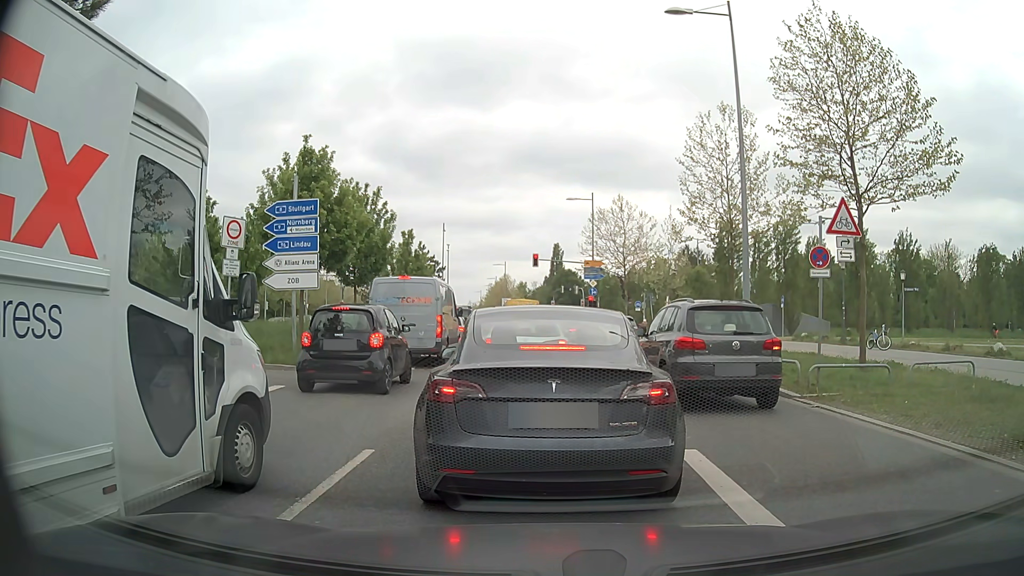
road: secondary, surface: asphalt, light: Day
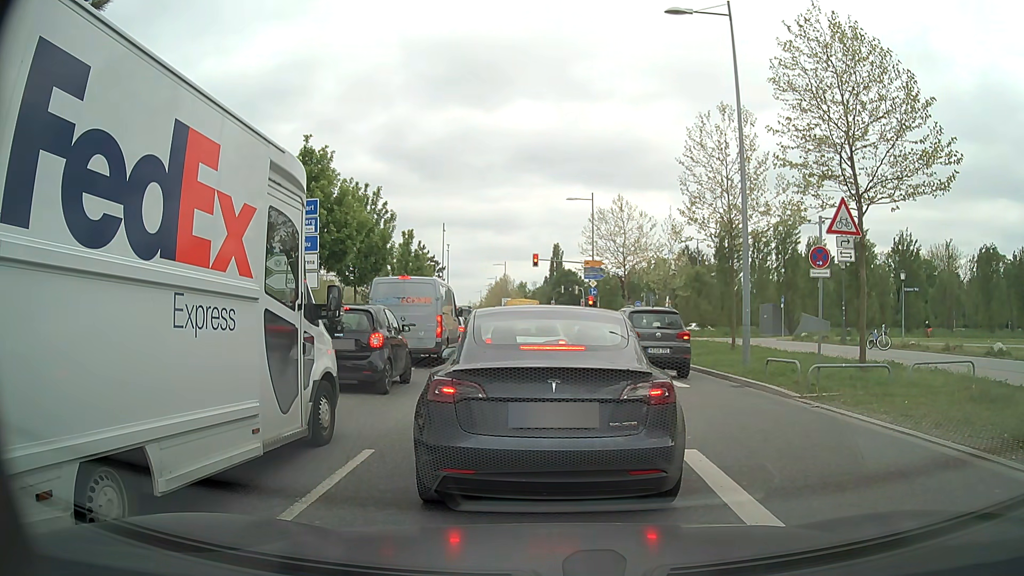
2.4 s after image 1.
(0.0, 0.0) m; 0°
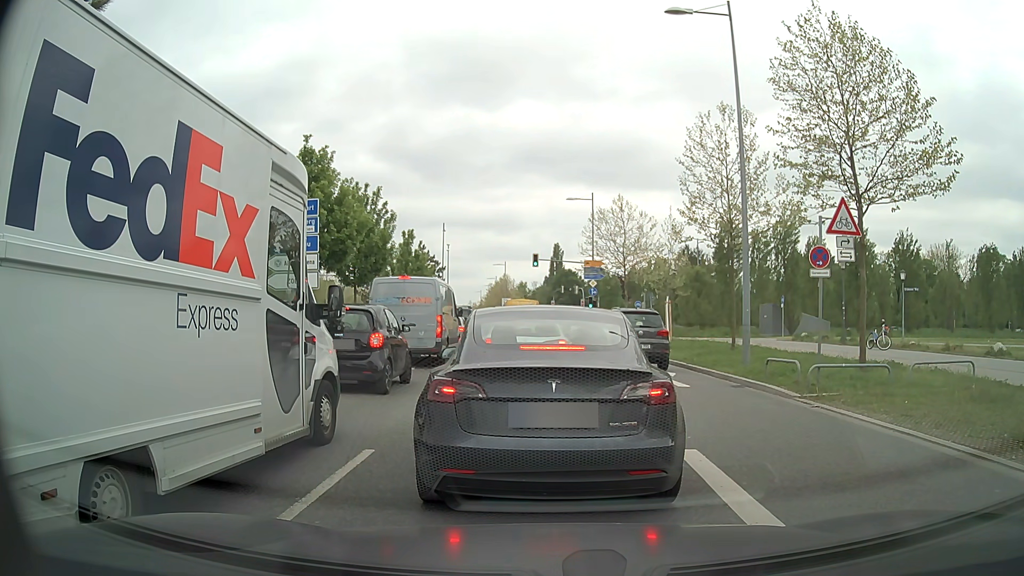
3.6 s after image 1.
(0.0, 0.0) m; 0°
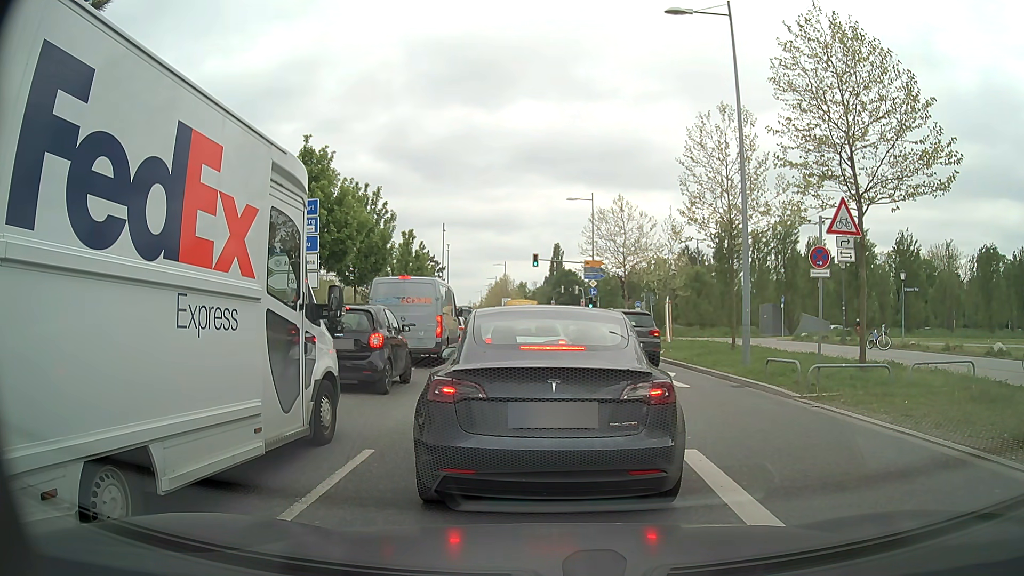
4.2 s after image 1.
(0.0, 0.0) m; 0°
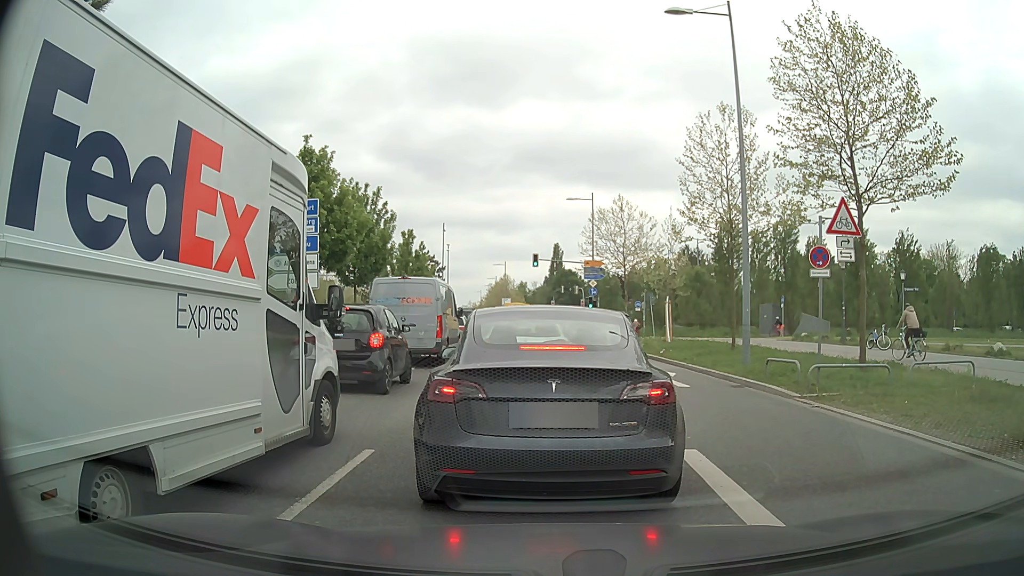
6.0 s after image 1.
(0.0, 0.0) m; 0°
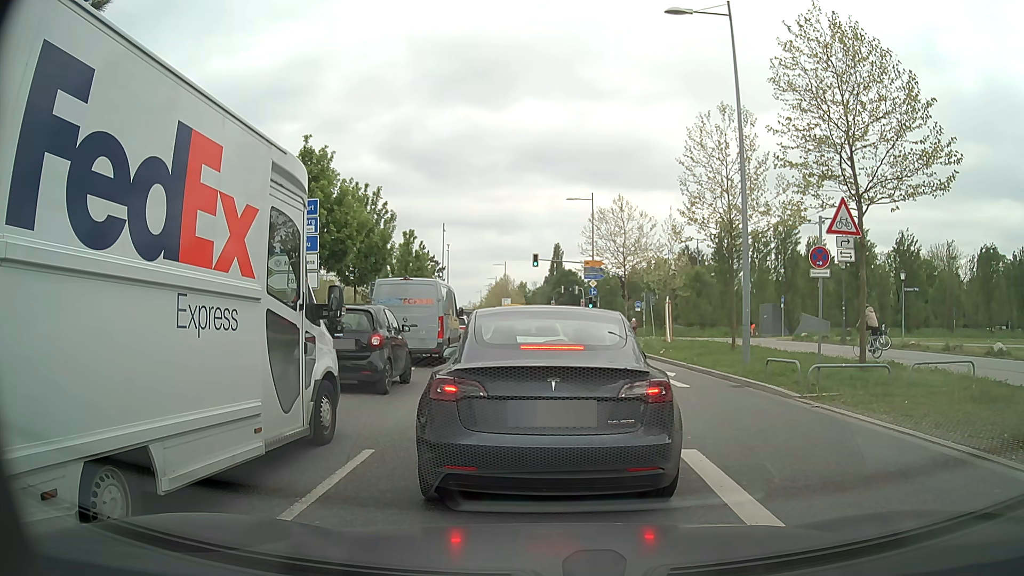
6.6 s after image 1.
(0.0, 0.0) m; 0°
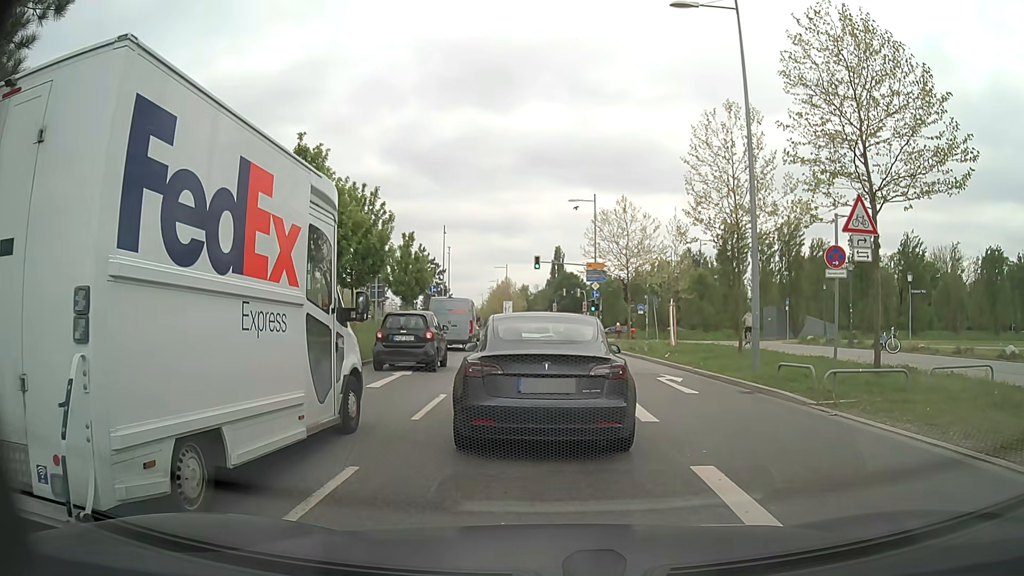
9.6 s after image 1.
(0.0, +0.7) m; 0°
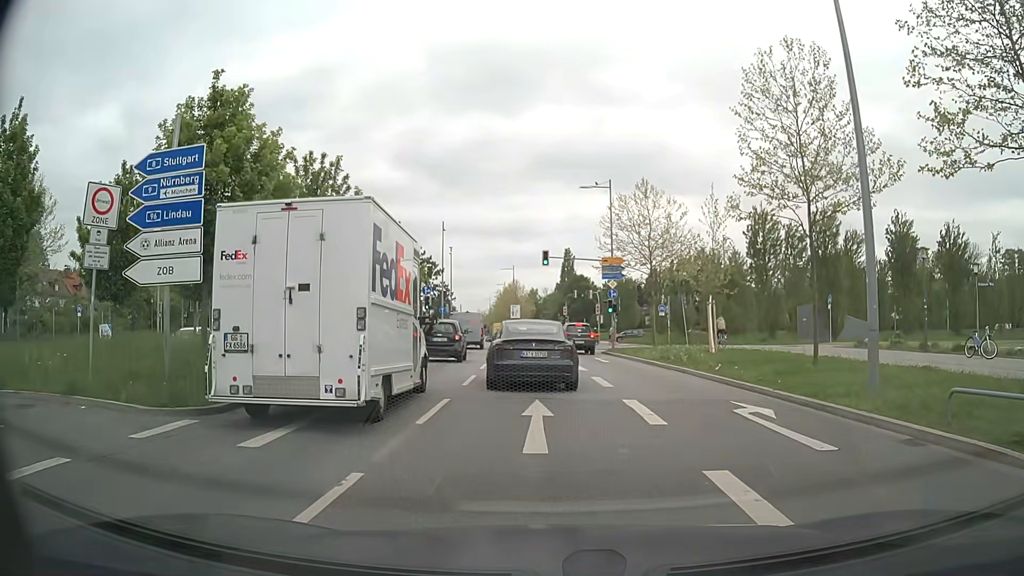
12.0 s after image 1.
(+0.1, +6.5) m; +2°
(0, +10) (0, +20) (-1, +30) (-2, +40) (-3, +50) (-4, +60) (-5, +70) (-6, +80) (-7, +90) (-8, +100) m
